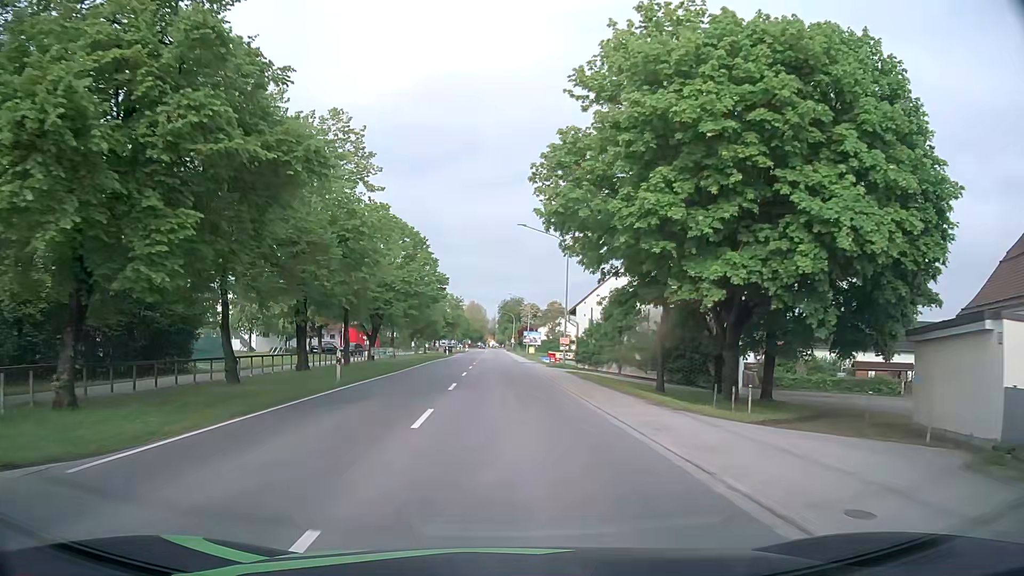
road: primary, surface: asphalt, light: Day
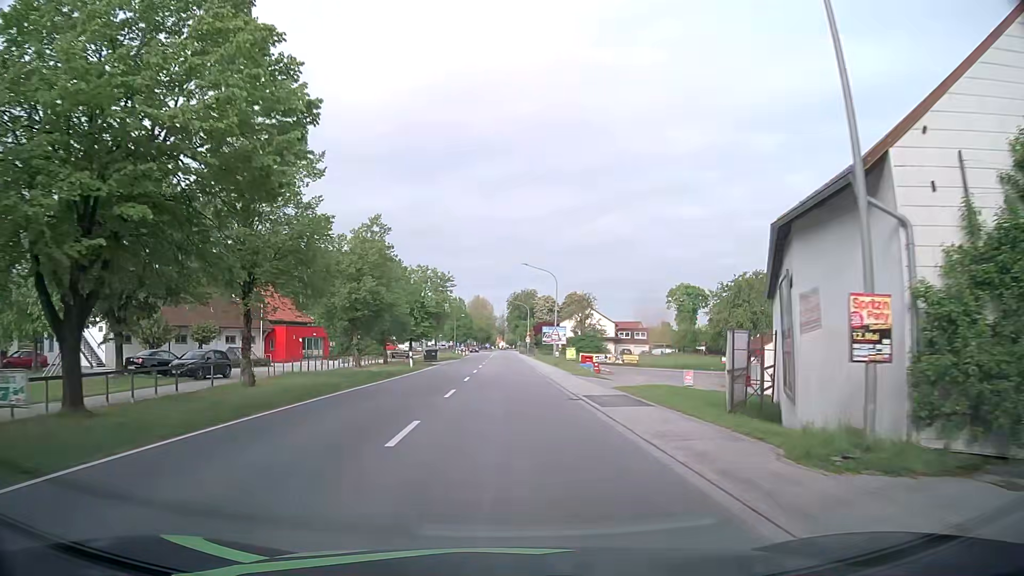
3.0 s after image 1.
(-0.5, +38.0) m; -1°
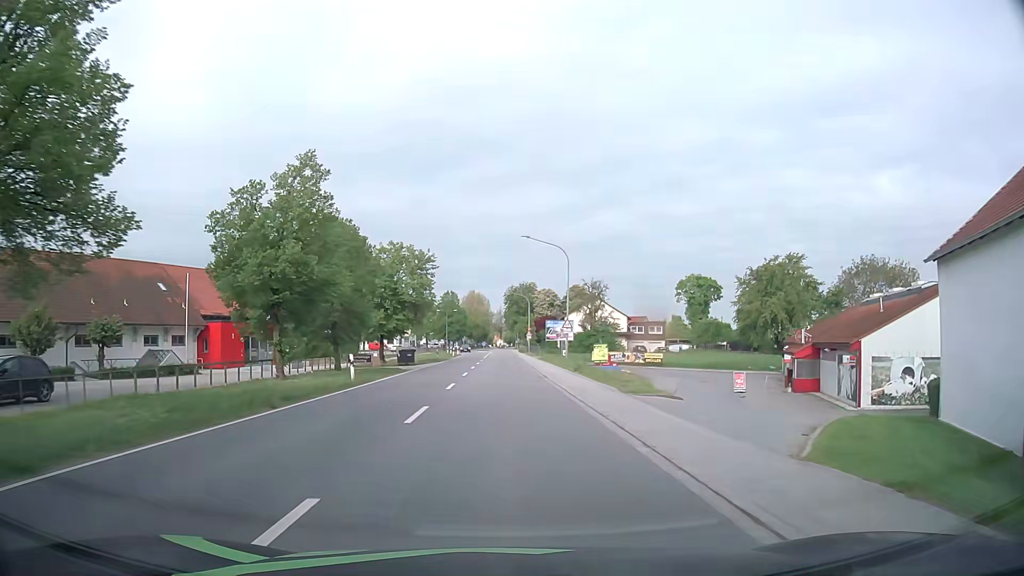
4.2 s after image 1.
(+0.2, +15.3) m; 0°
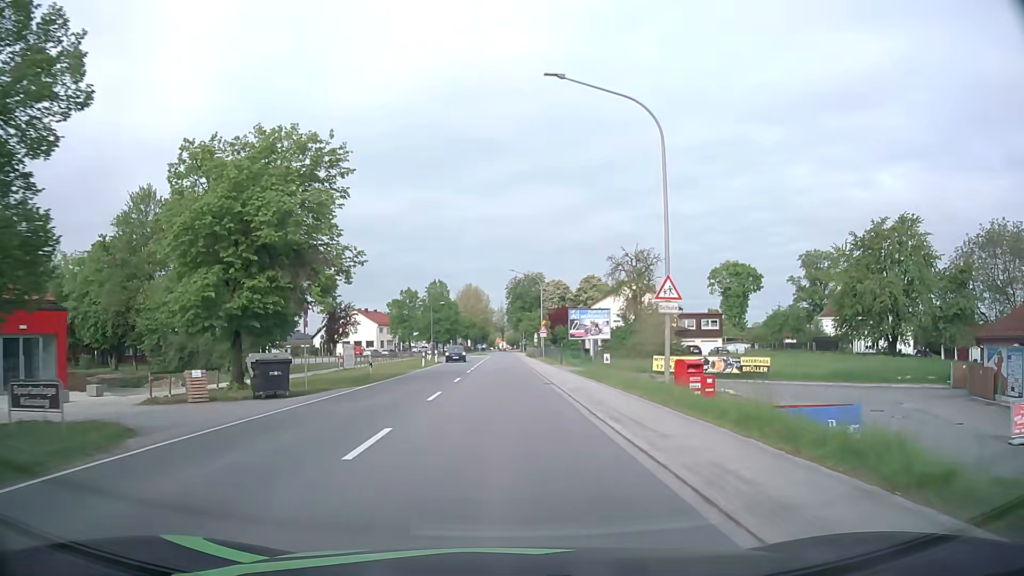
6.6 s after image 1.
(0.0, +31.0) m; 0°
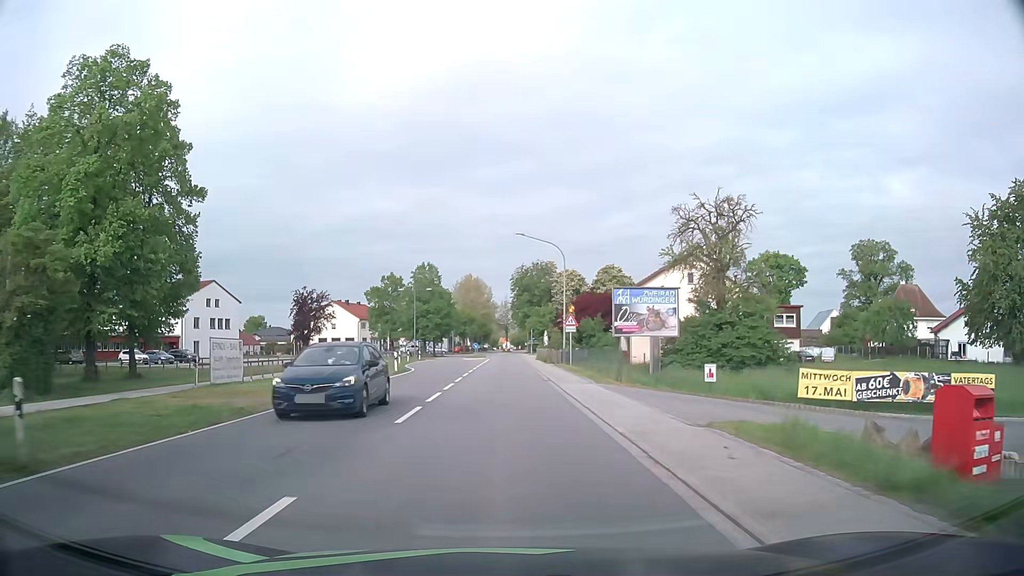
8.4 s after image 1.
(-0.1, +23.3) m; 0°
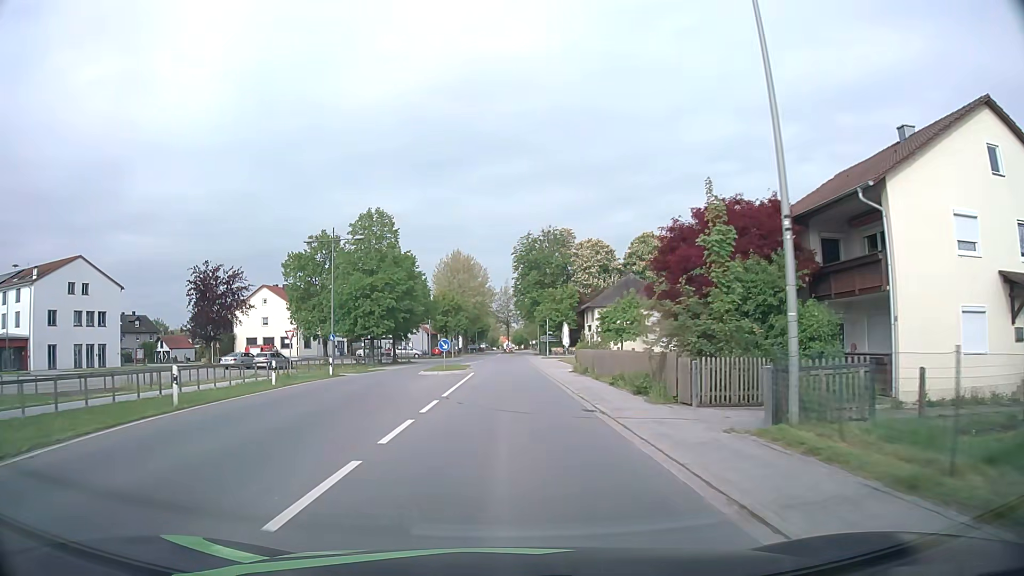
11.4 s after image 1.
(-0.1, +38.7) m; 0°
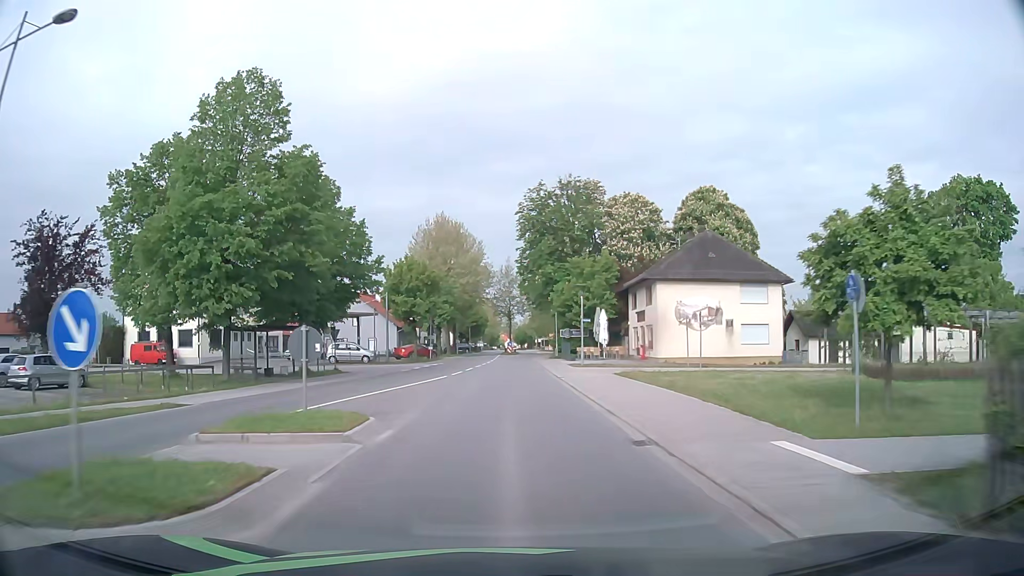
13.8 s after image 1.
(-0.1, +30.8) m; 0°
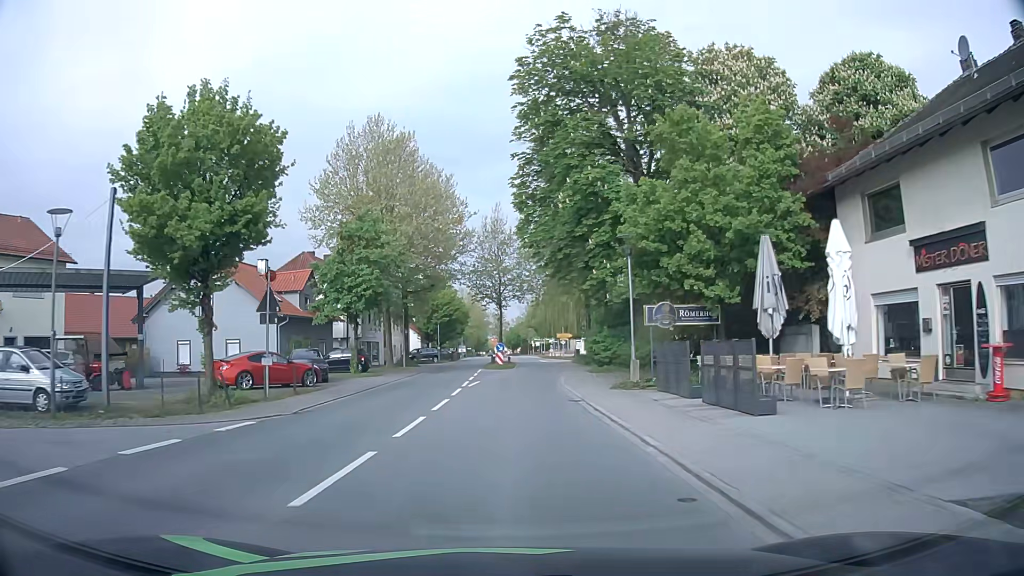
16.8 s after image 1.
(+0.1, +38.3) m; +1°
